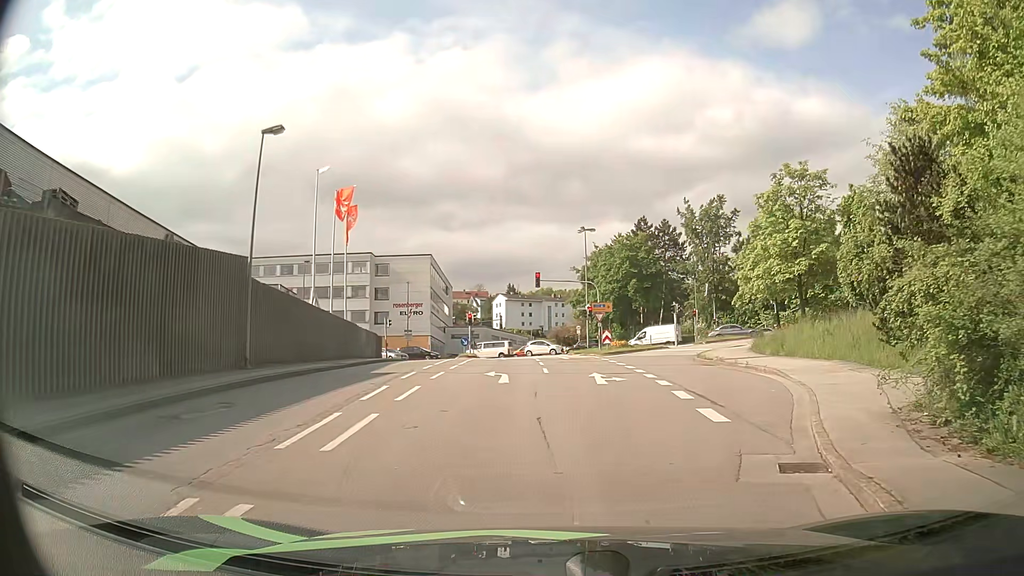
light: Day
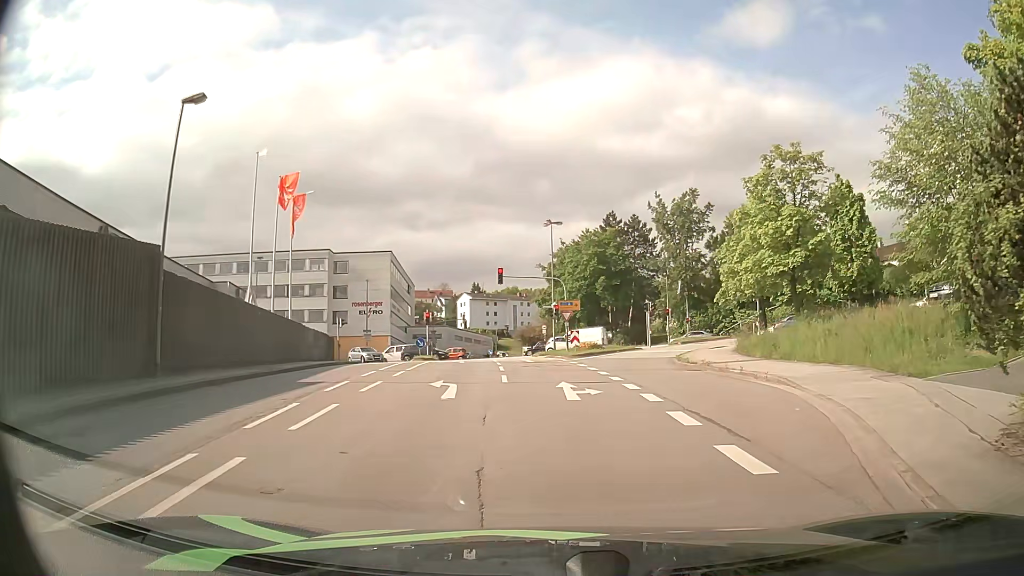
(+0.1, +3.5) m; +4°
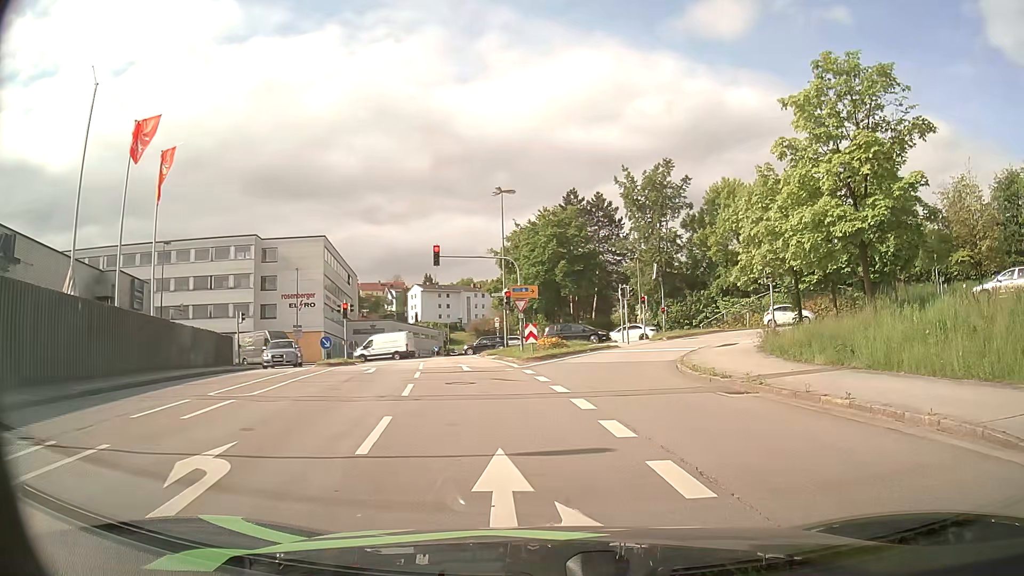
(+0.2, +10.0) m; +3°
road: tertiary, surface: asphalt
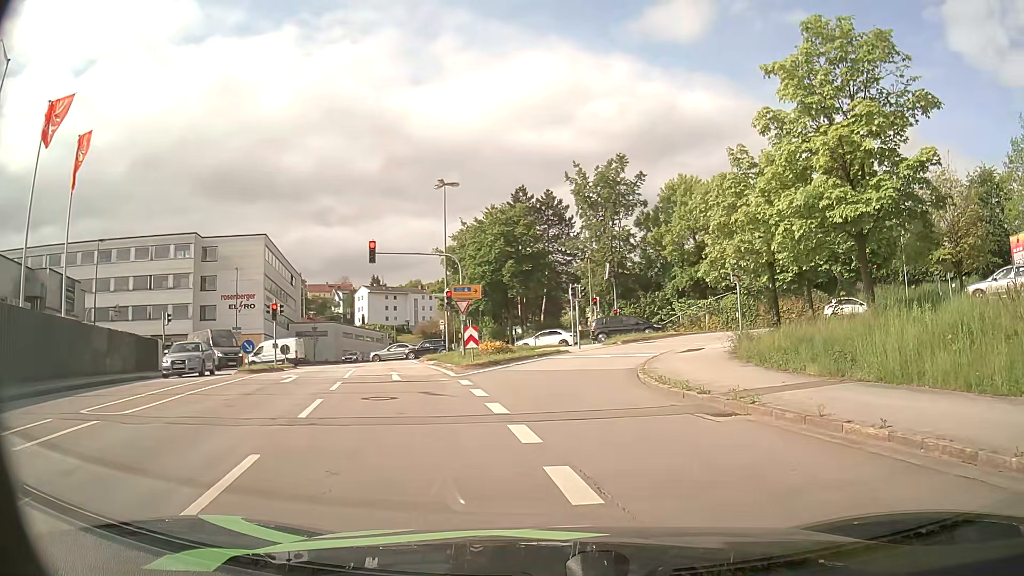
(+0.1, +3.0) m; +4°
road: tertiary_link
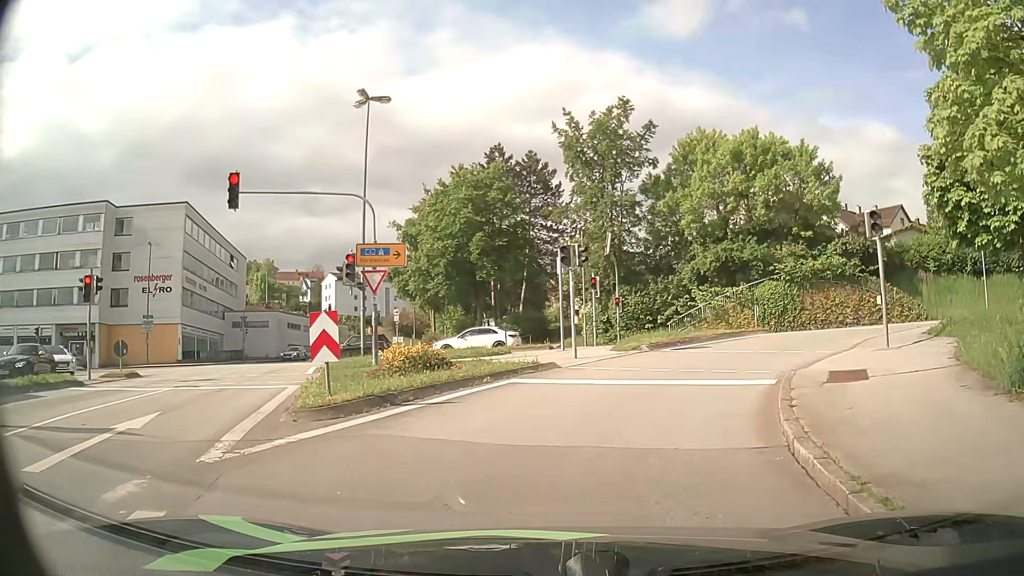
(+0.3, +14.3) m; +1°
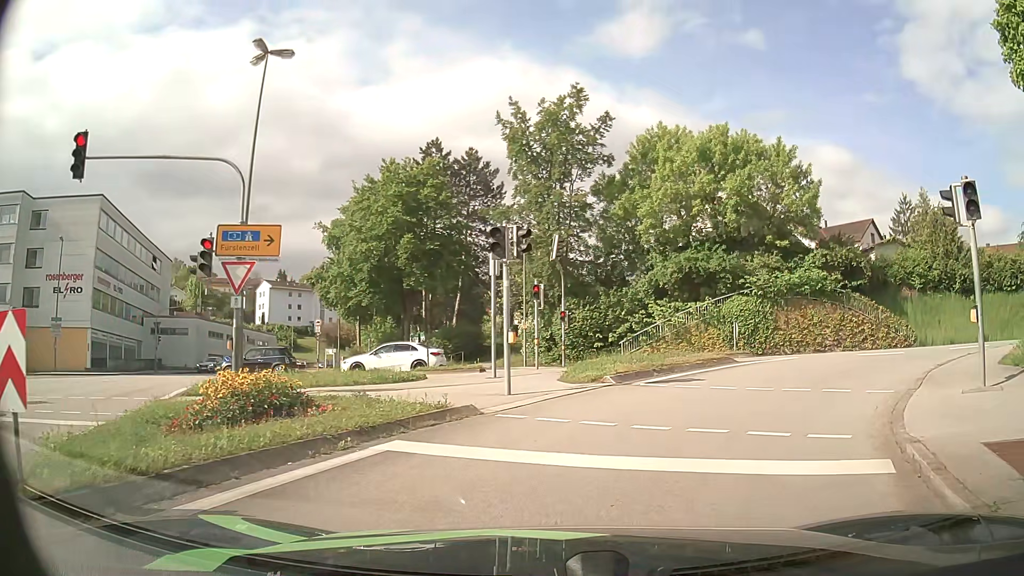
(+0.2, +5.7) m; +6°
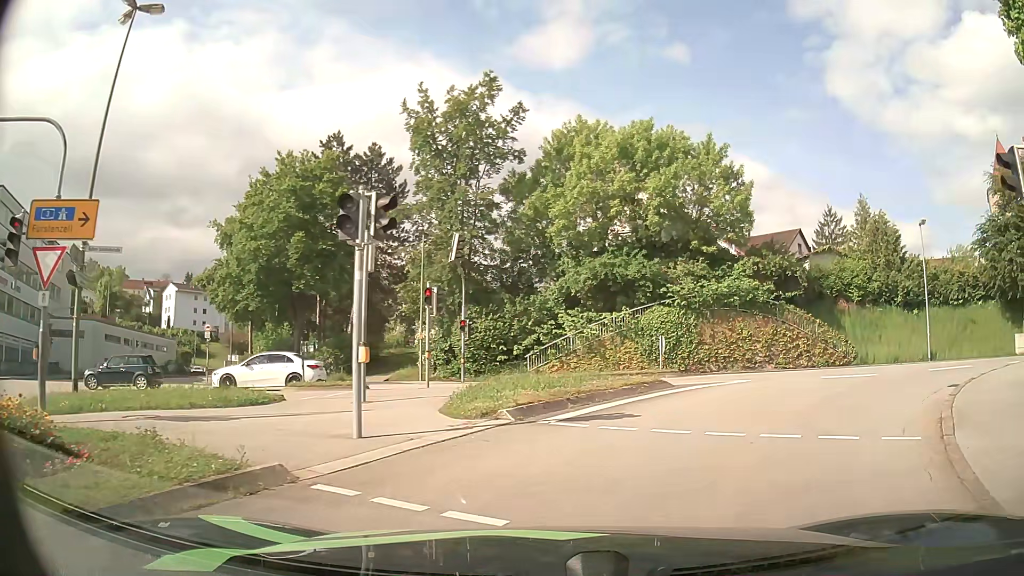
(+0.2, +3.8) m; +8°
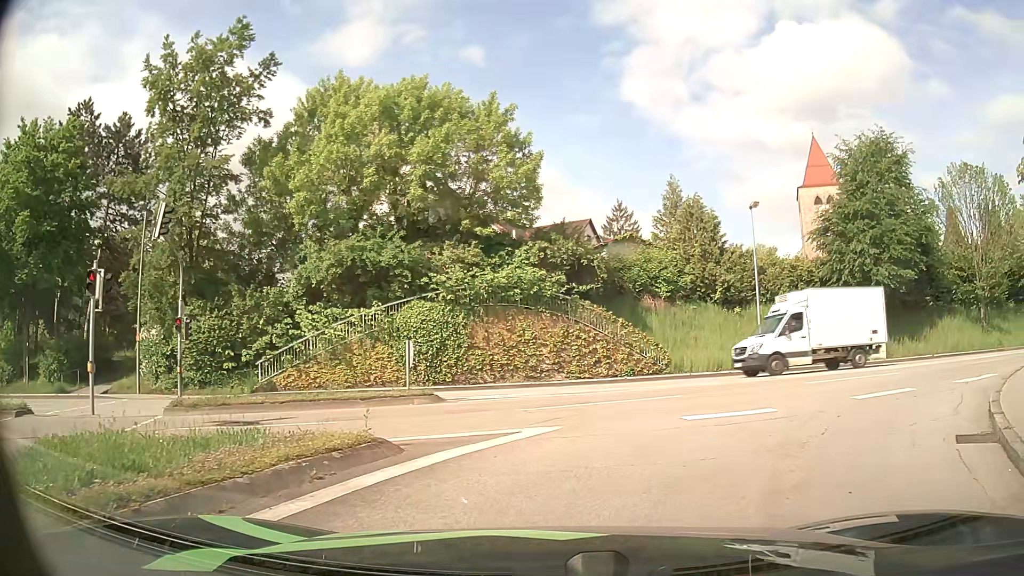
(+1.1, +7.0) m; +18°
(+2, +10) (+10, +15) (+20, +18) (+29, +21) (+39, +24) (+49, +27) (+58, +31) (+67, +35) (+75, +41) (+83, +47) m
